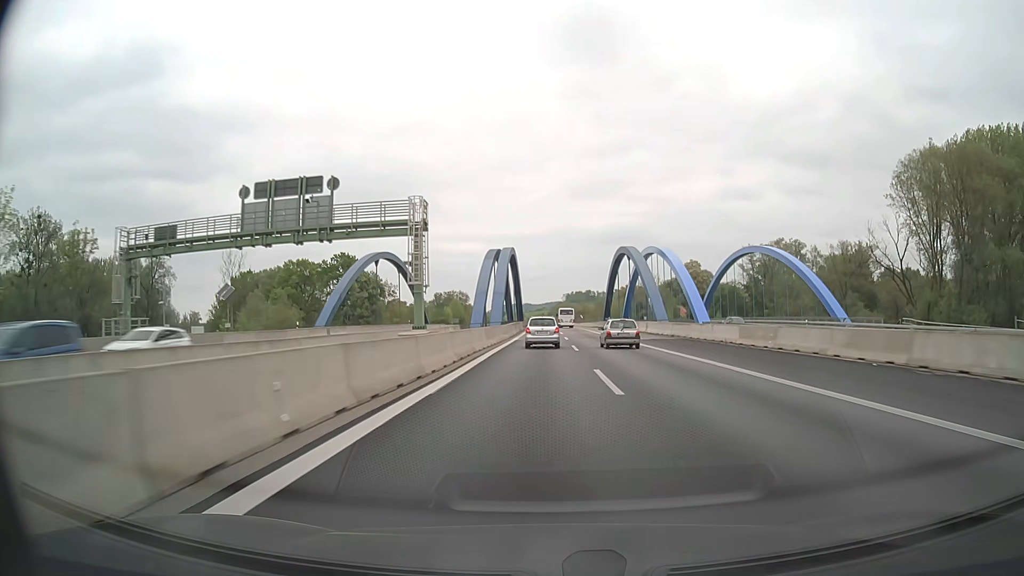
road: motorway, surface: asphalt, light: Day
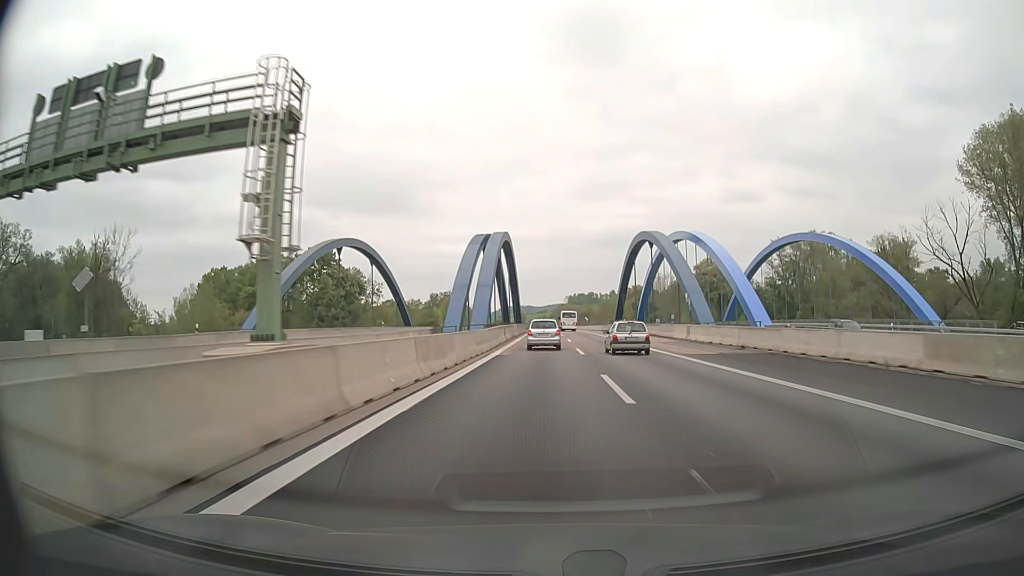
(0.0, +18.8) m; 0°
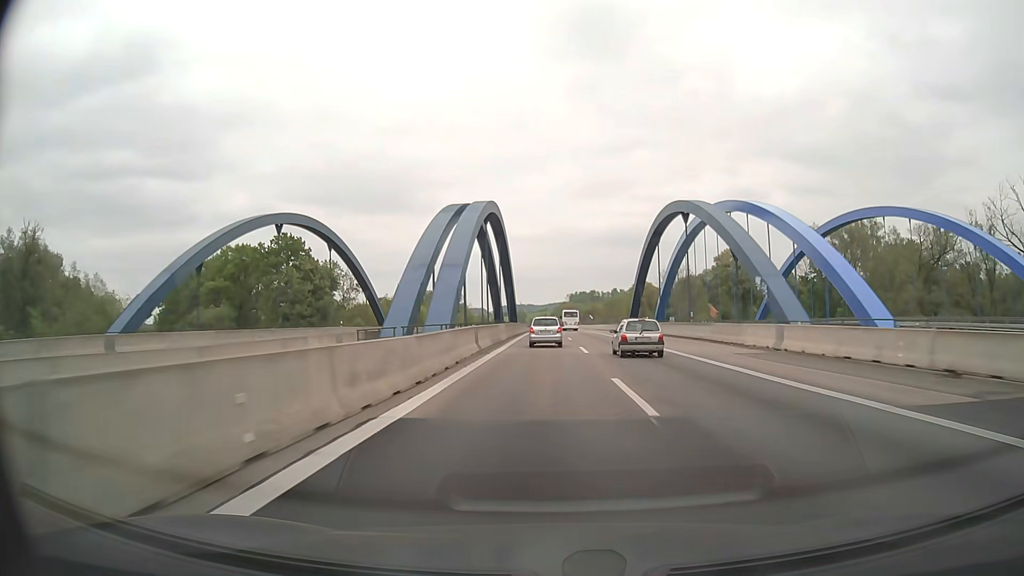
(0.0, +18.9) m; 0°
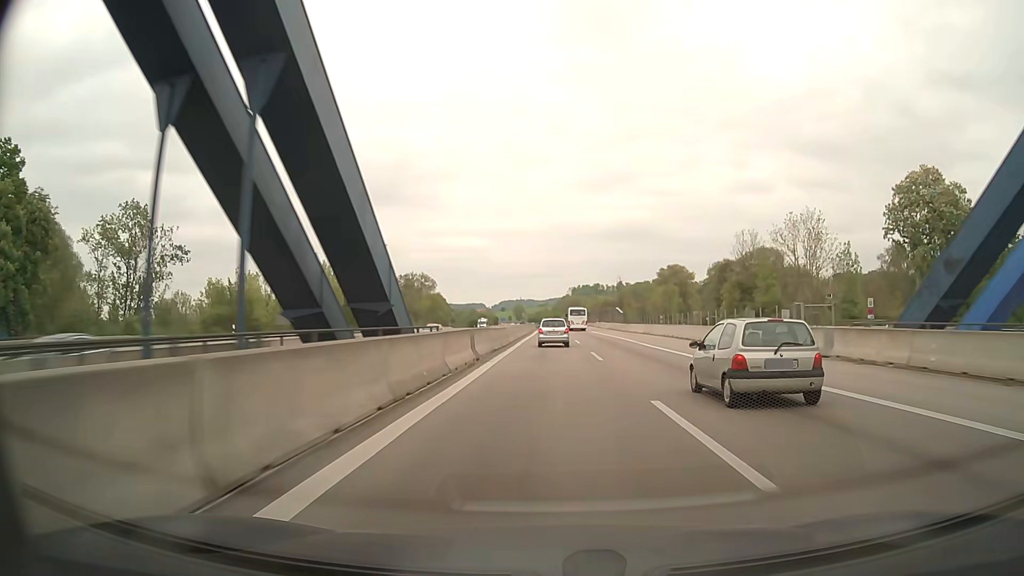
(-0.1, +76.5) m; 0°
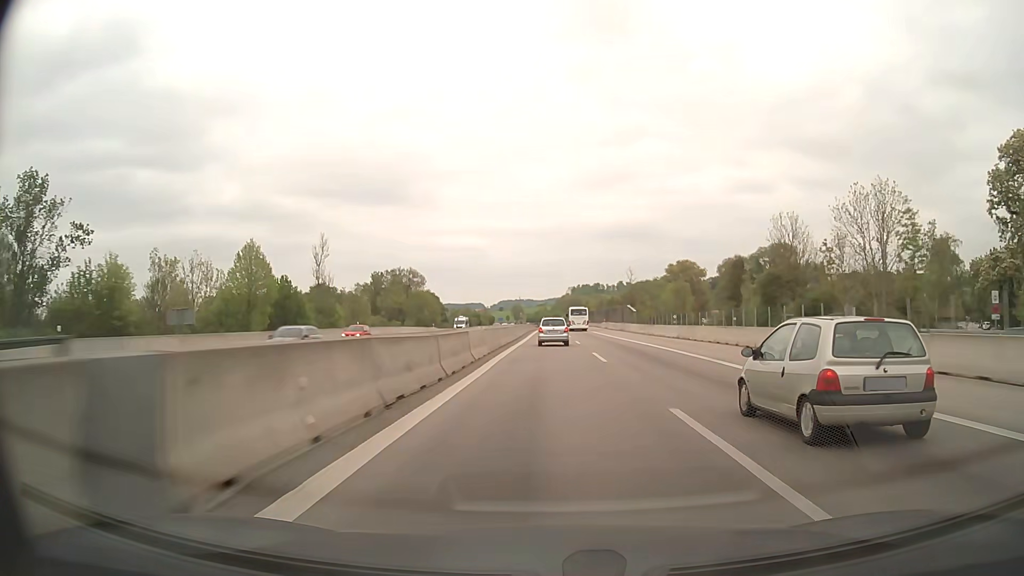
(0.0, +19.3) m; 0°
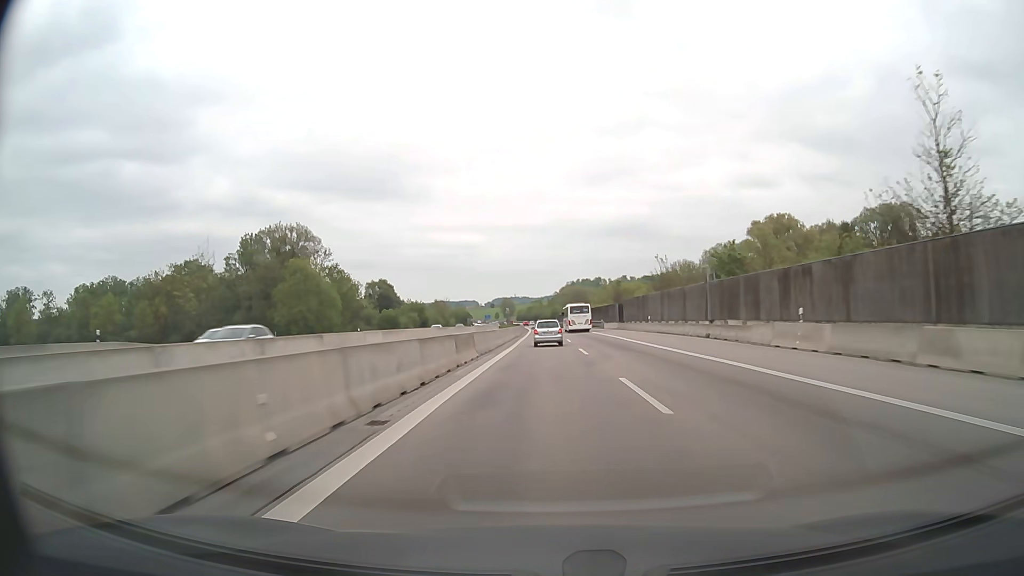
(+0.2, +96.7) m; 0°
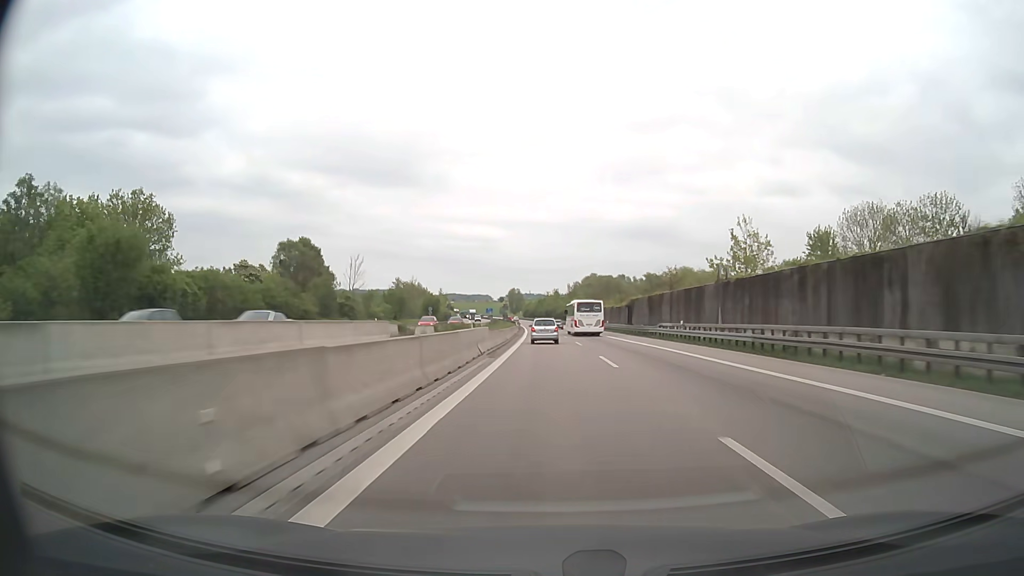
(-1.0, +98.4) m; -1°
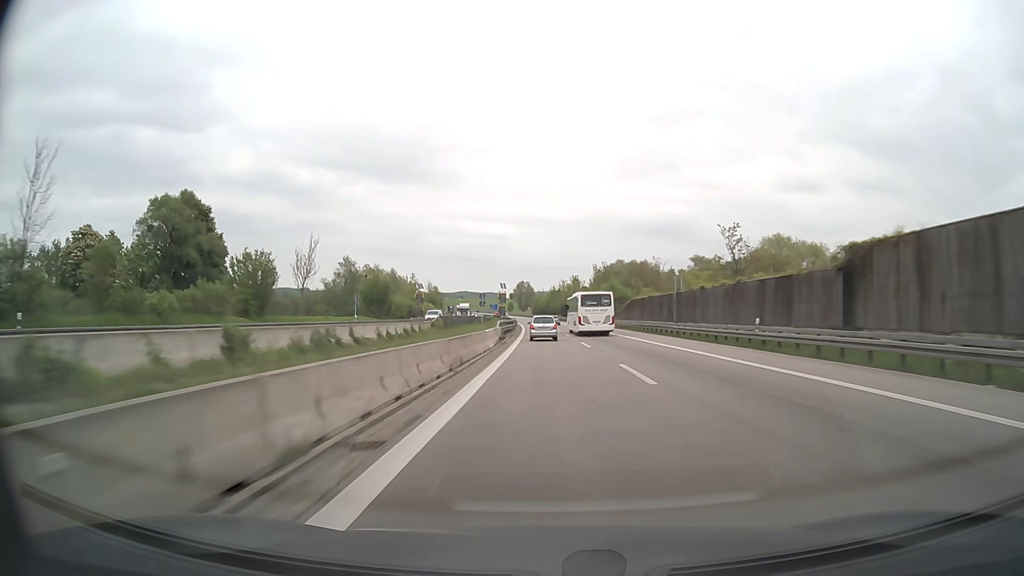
(-0.6, +60.2) m; -1°
(0, +10) (0, +20) (0, +30) (0, +40) (-1, +50) (-1, +60) (-1, +70) (-2, +80) (-2, +90) (-2, +100) m
